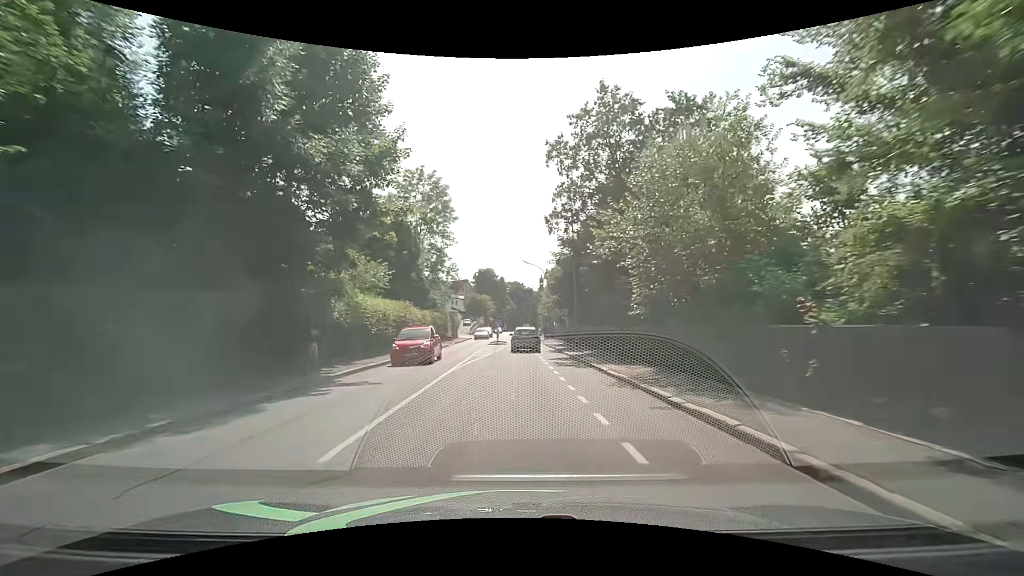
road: tertiary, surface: asphalt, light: Day
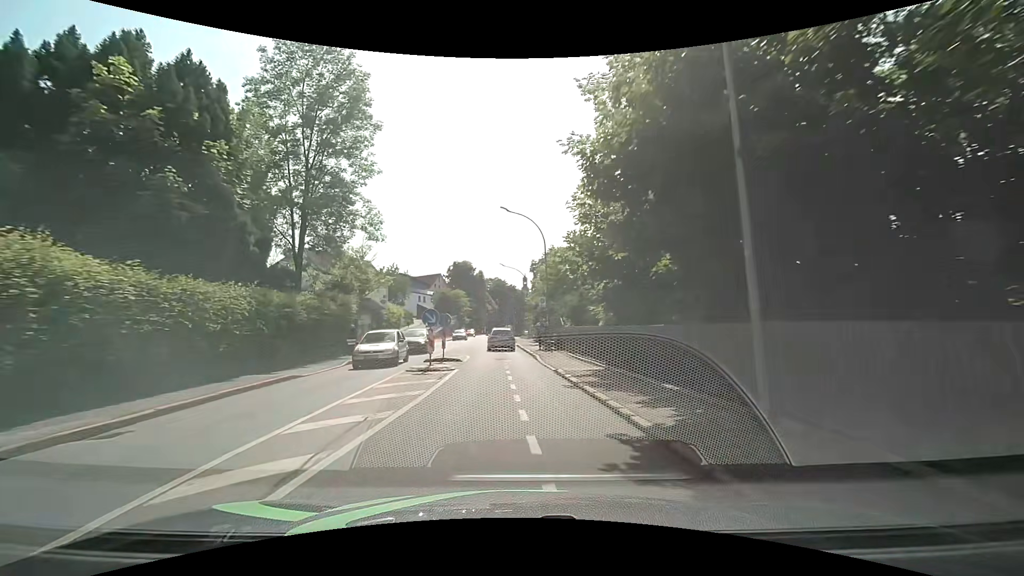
(+0.6, +25.8) m; +2°
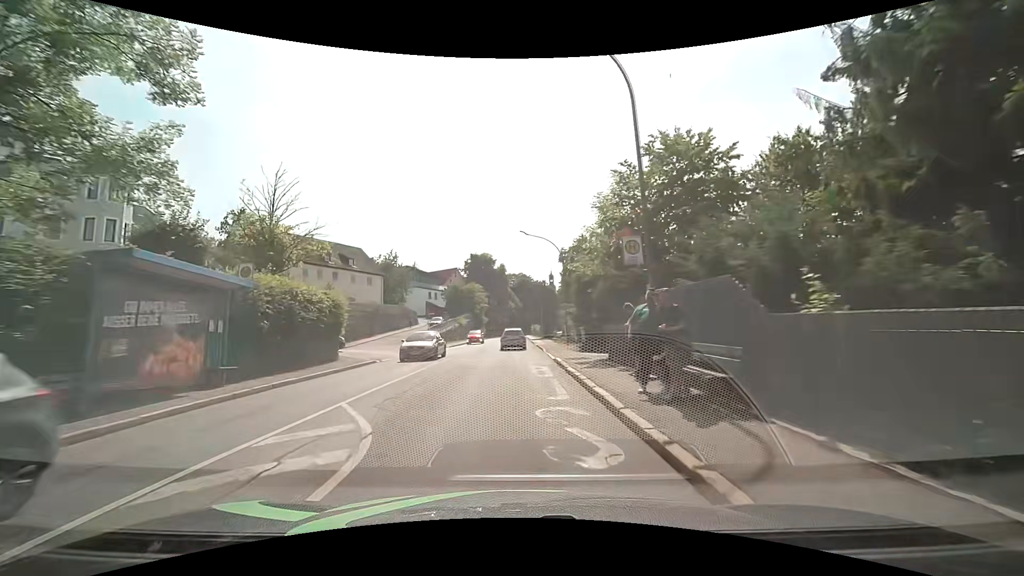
(-0.4, +19.9) m; -3°
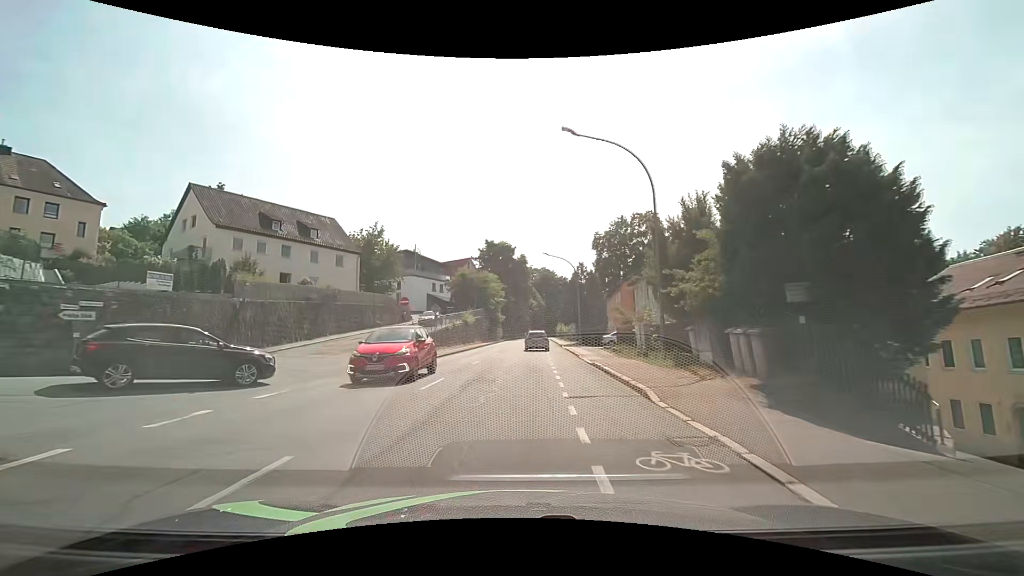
(-0.7, +20.6) m; -2°
(0, +10) (0, +20) (0, +30) (0, +40) (+1, +50) (+1, +60) (+1, +70) (+1, +80) (+2, +90) (+2, +100) m
